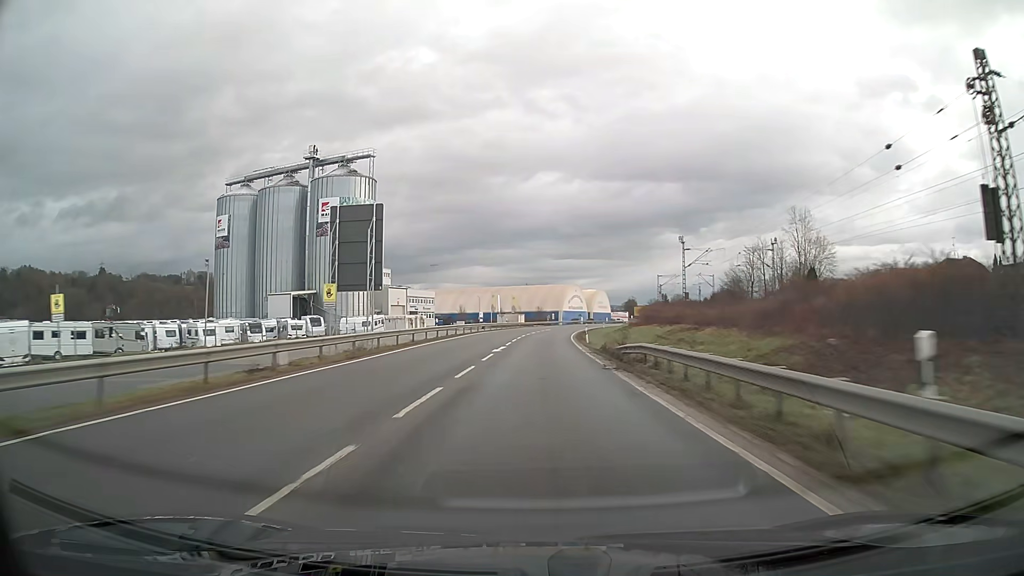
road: primary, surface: asphalt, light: Day
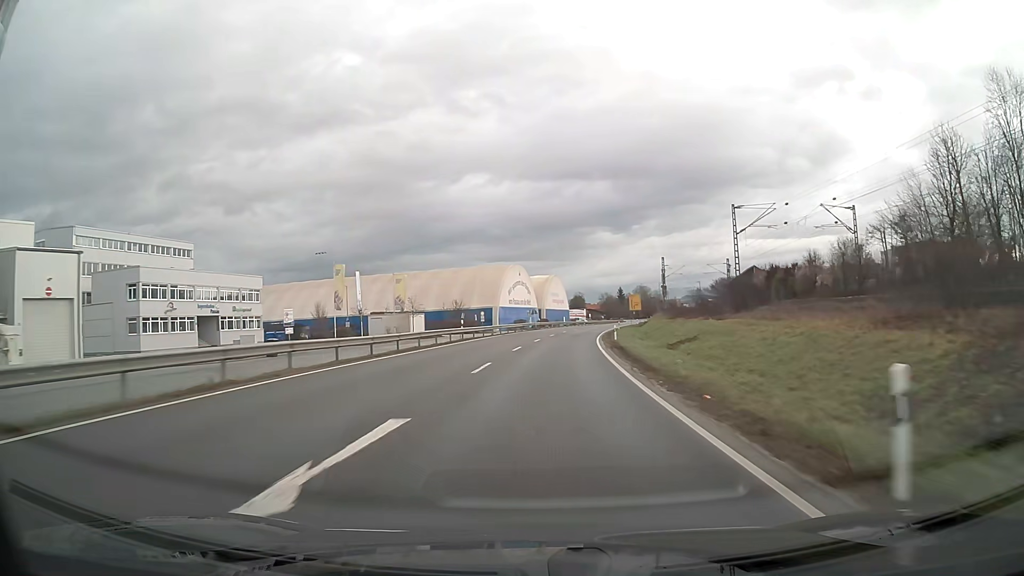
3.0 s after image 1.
(+3.5, +79.0) m; +6°
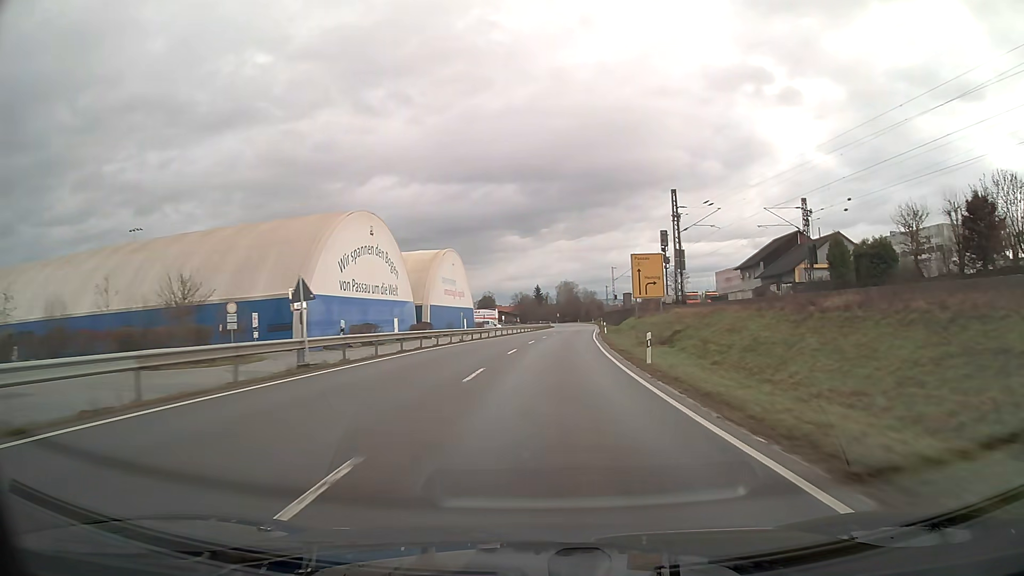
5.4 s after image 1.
(+4.2, +63.0) m; +8°
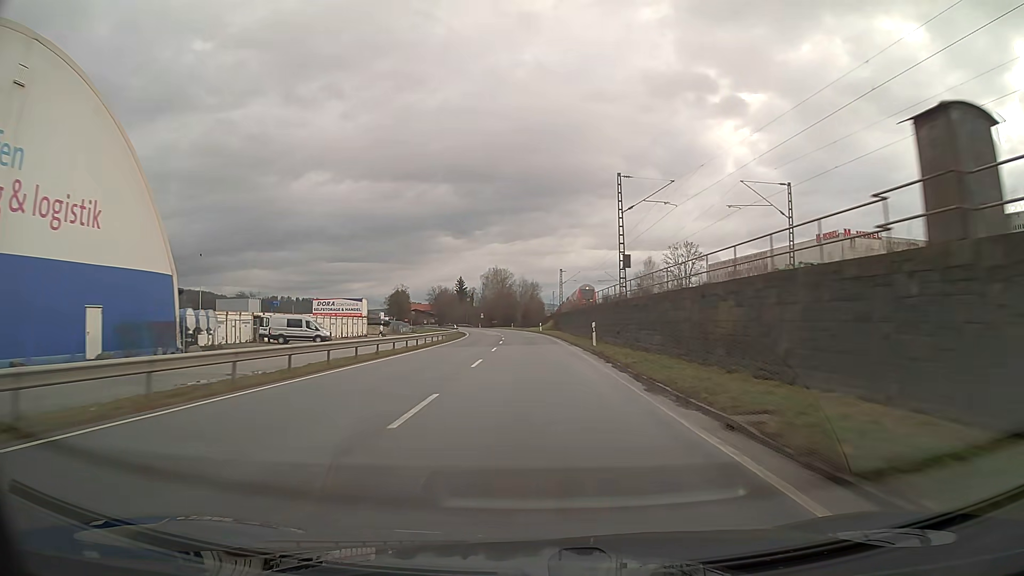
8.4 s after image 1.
(+4.7, +78.8) m; +5°
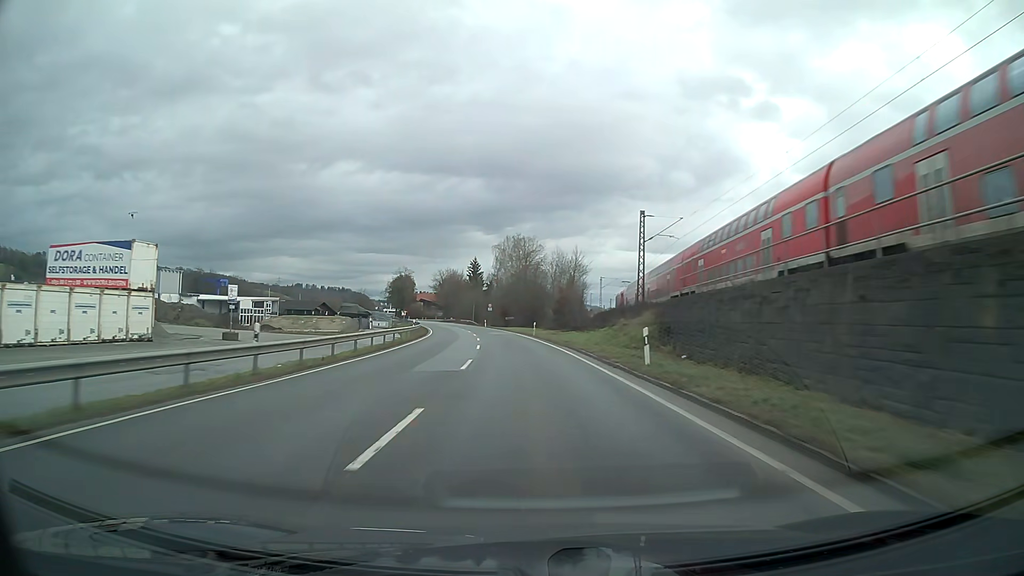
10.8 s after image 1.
(-1.3, +63.1) m; -3°
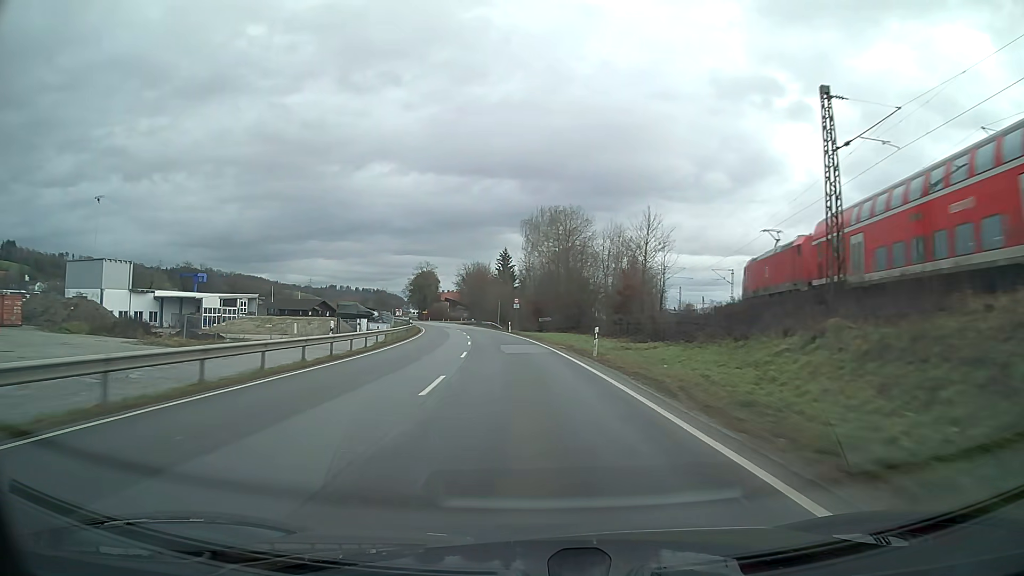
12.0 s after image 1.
(-0.9, +31.6) m; -3°
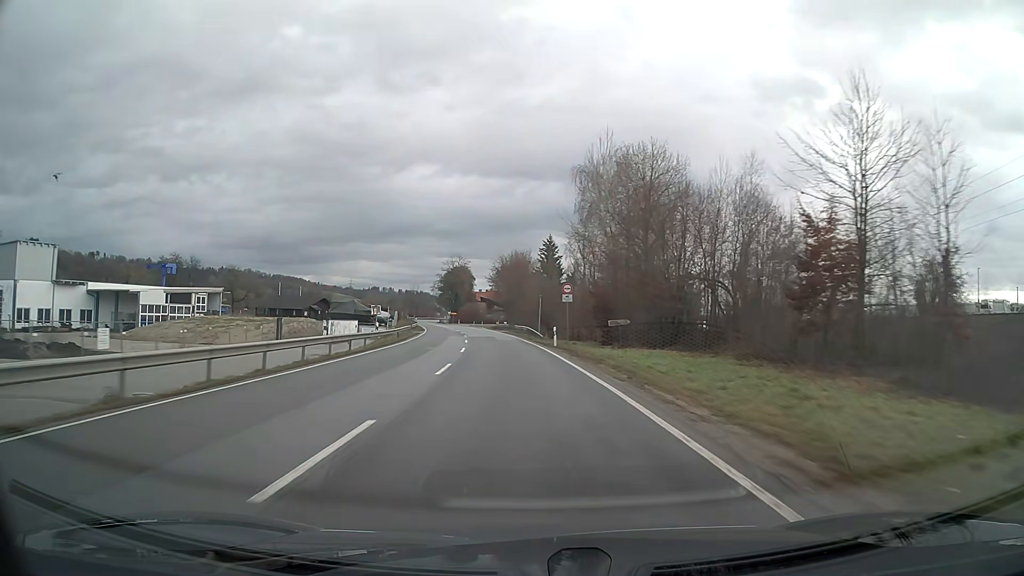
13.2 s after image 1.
(-1.0, +31.6) m; -4°
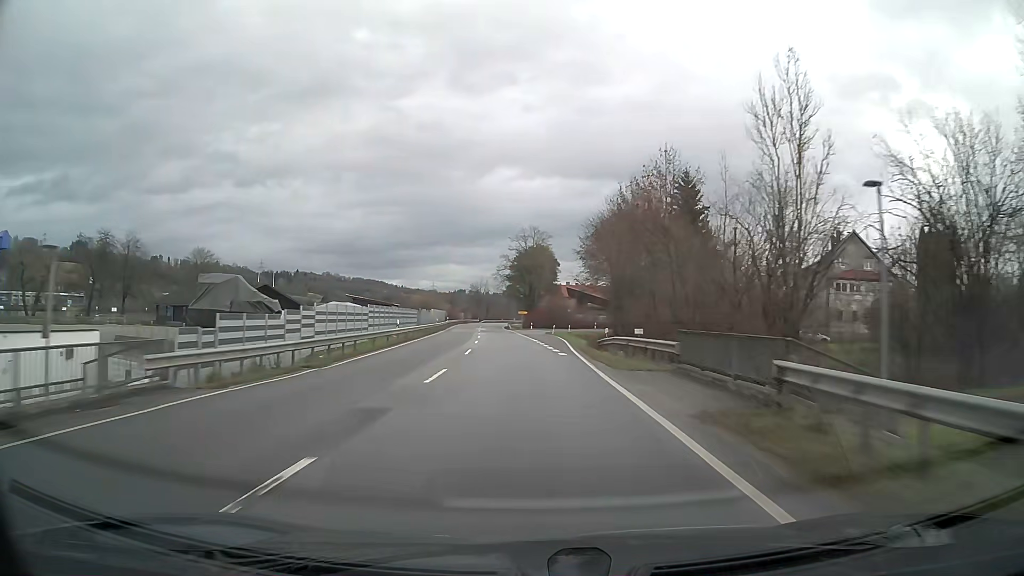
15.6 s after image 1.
(-4.4, +63.0) m; -8°
(0, +10) (0, +20) (-1, +30) (-1, +40) (-2, +50) (-2, +60) (-3, +70) (-4, +80) (-4, +90) (-5, +100) m
